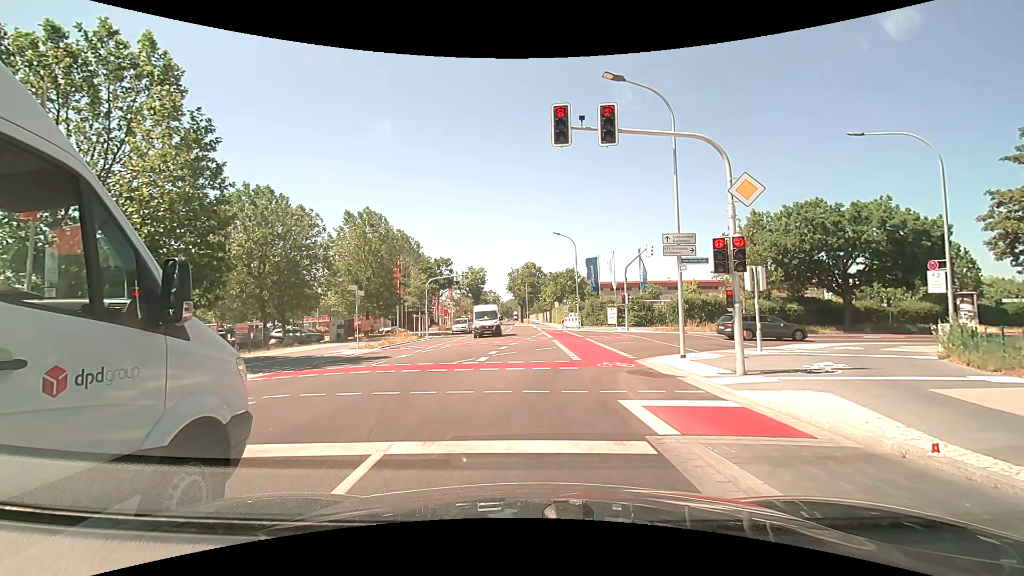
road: tertiary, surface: asphalt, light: Day
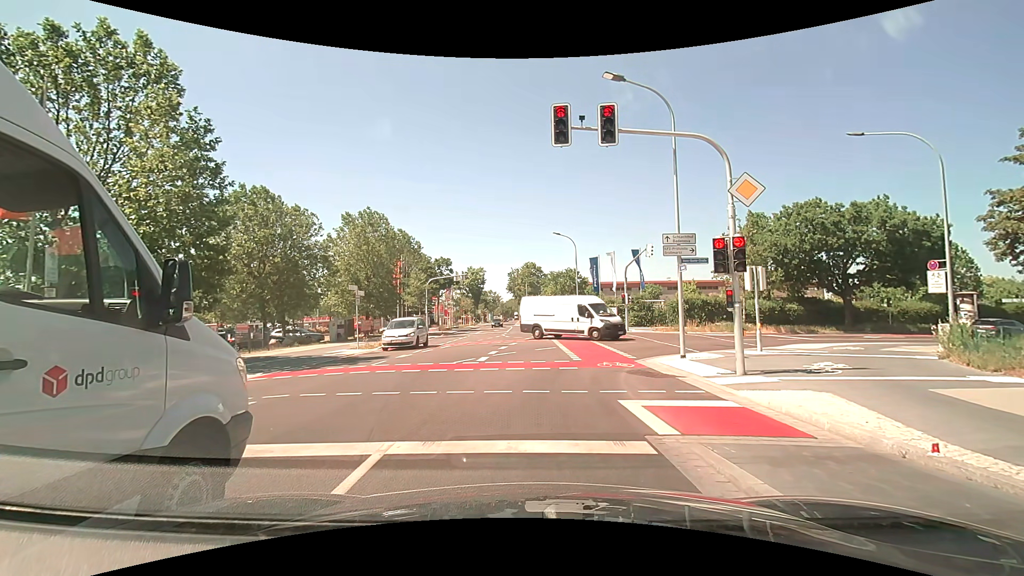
(0.0, 0.0) m; 0°
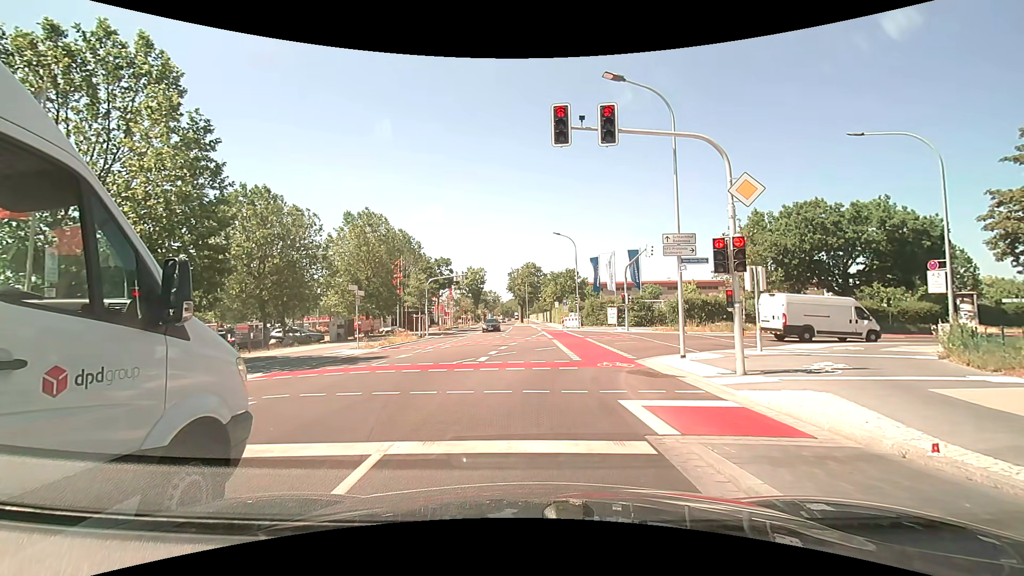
(0.0, 0.0) m; 0°
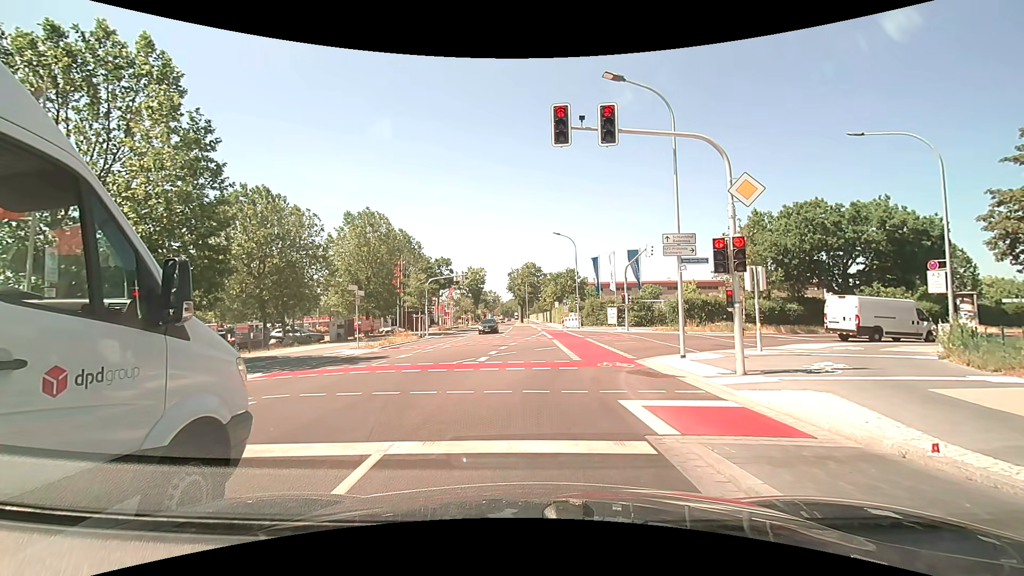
(0.0, 0.0) m; 0°
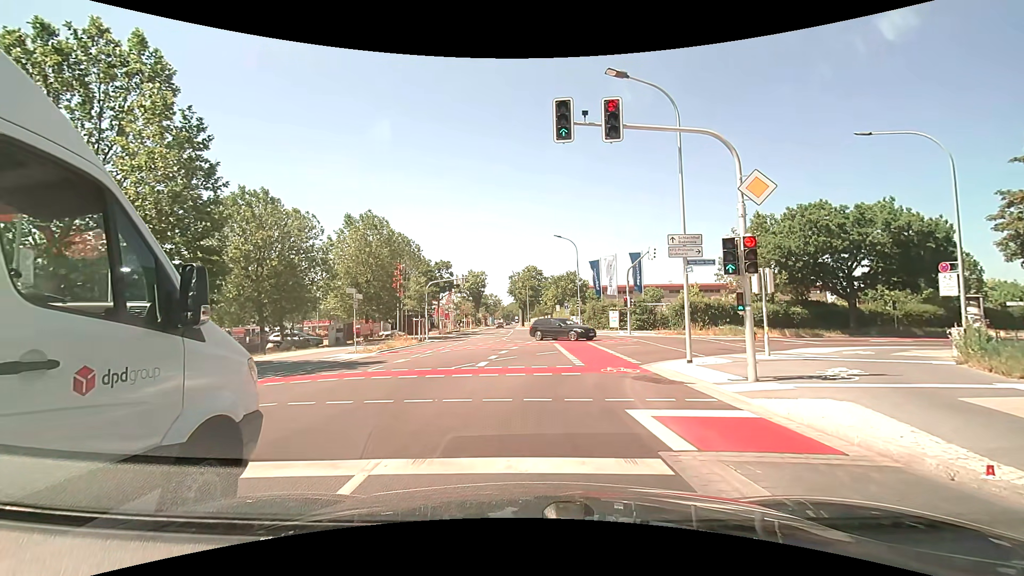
(0.0, +0.5) m; 0°
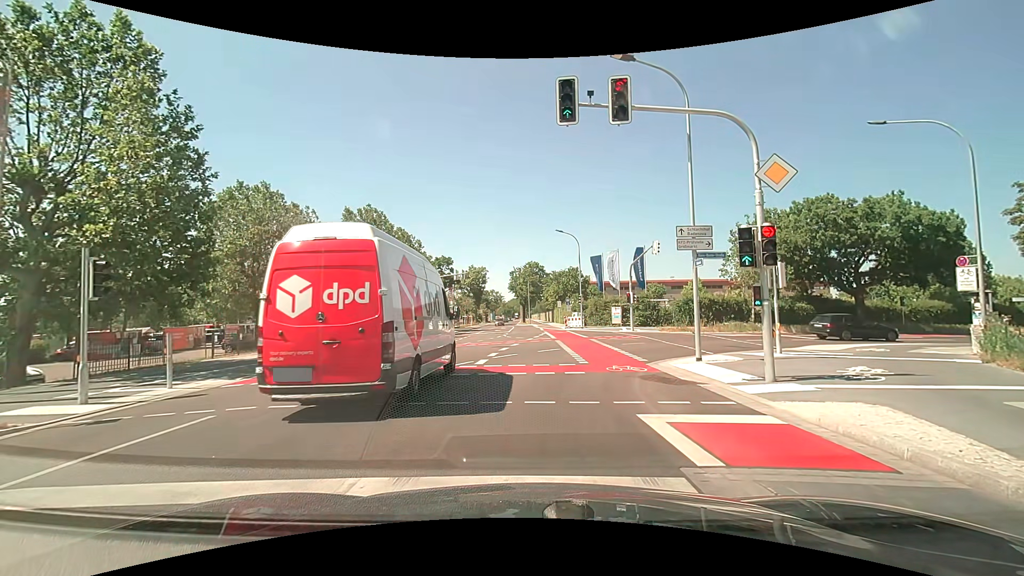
(0.0, +0.8) m; -1°
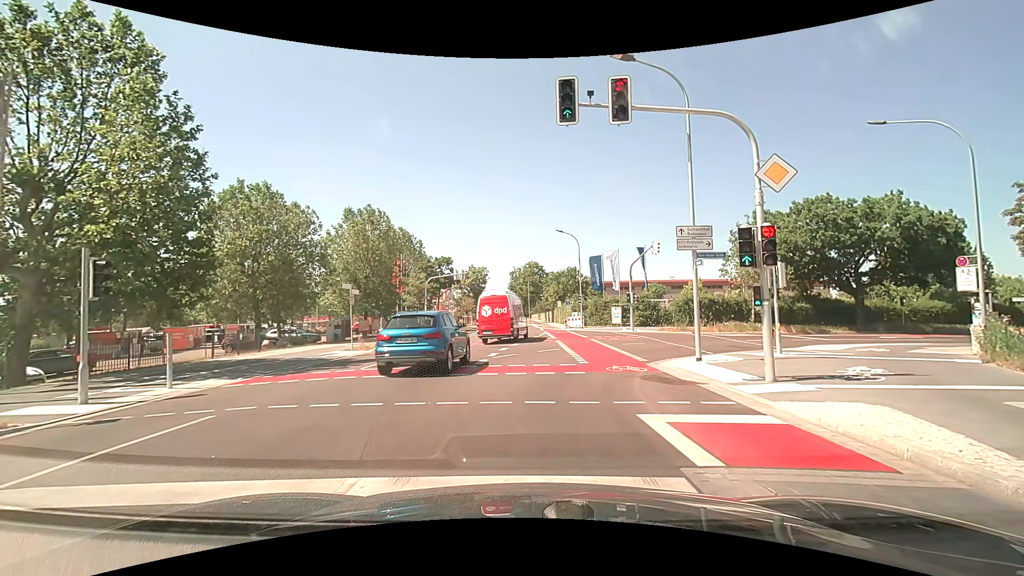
(0.0, 0.0) m; 0°
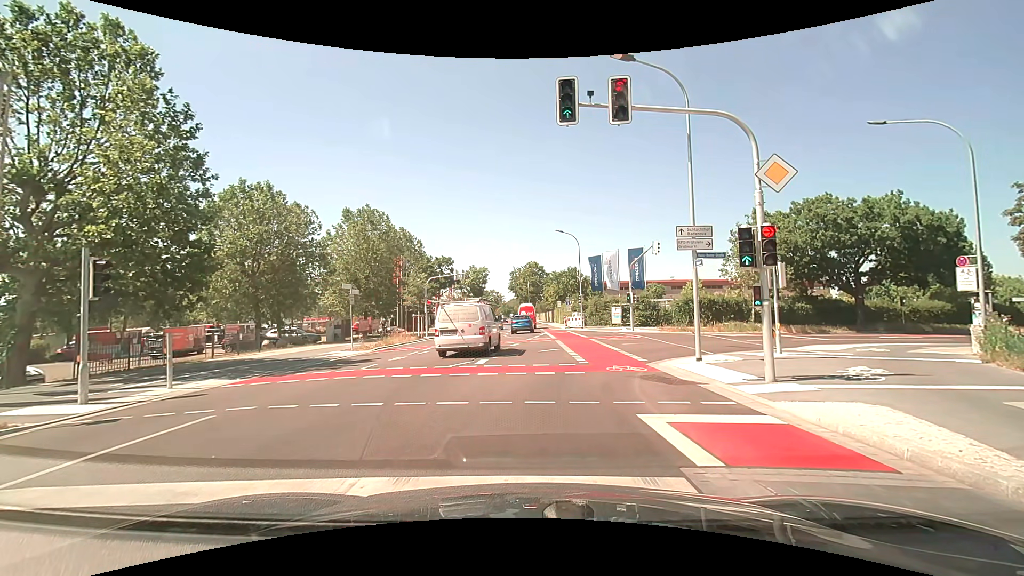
(0.0, 0.0) m; 0°
(0, +10) (+3, +19) (+10, +27) (+19, +31) (+28, +35) (+37, +38) (+46, +42) (+56, +46) (+65, +50) (+74, +53) m
